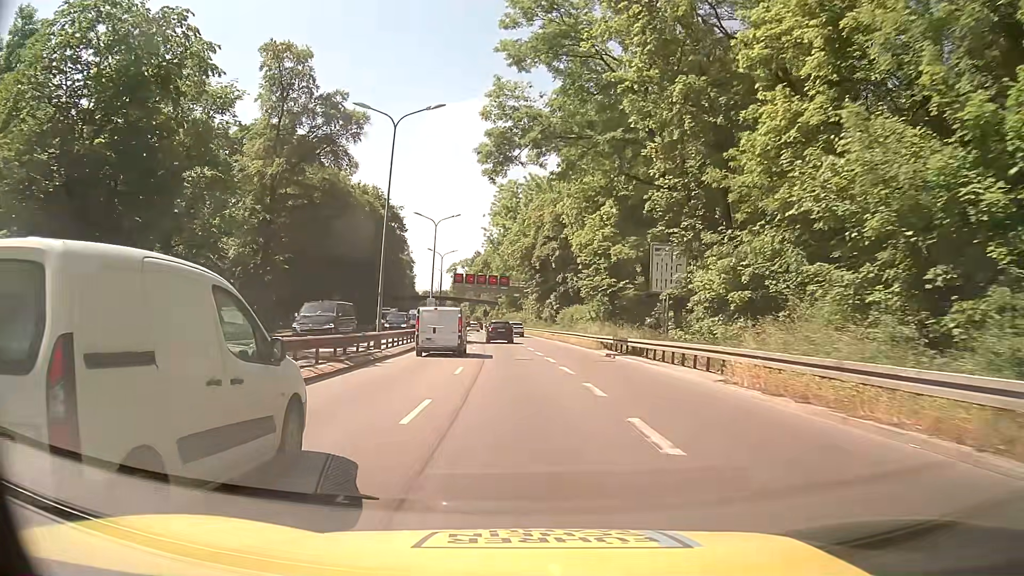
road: trunk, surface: asphalt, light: Day
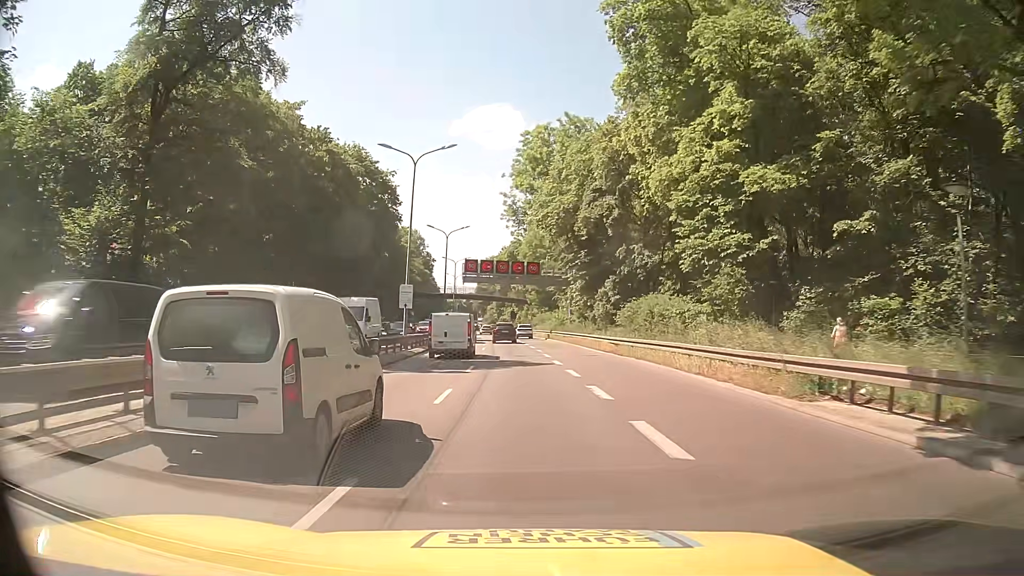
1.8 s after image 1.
(-0.4, +24.1) m; -2°
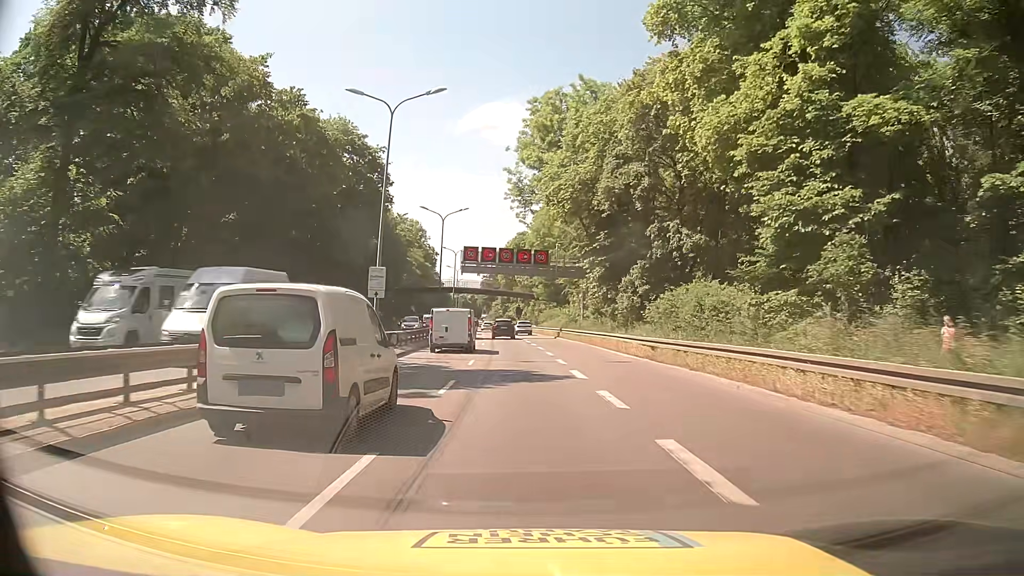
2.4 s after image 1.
(-0.1, +8.0) m; -1°
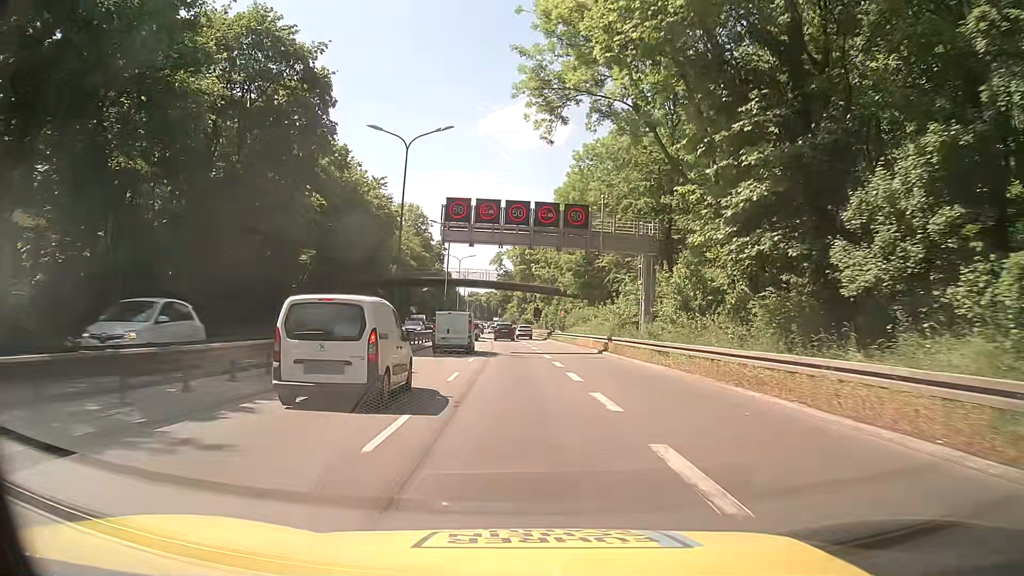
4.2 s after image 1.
(-0.4, +24.3) m; -2°
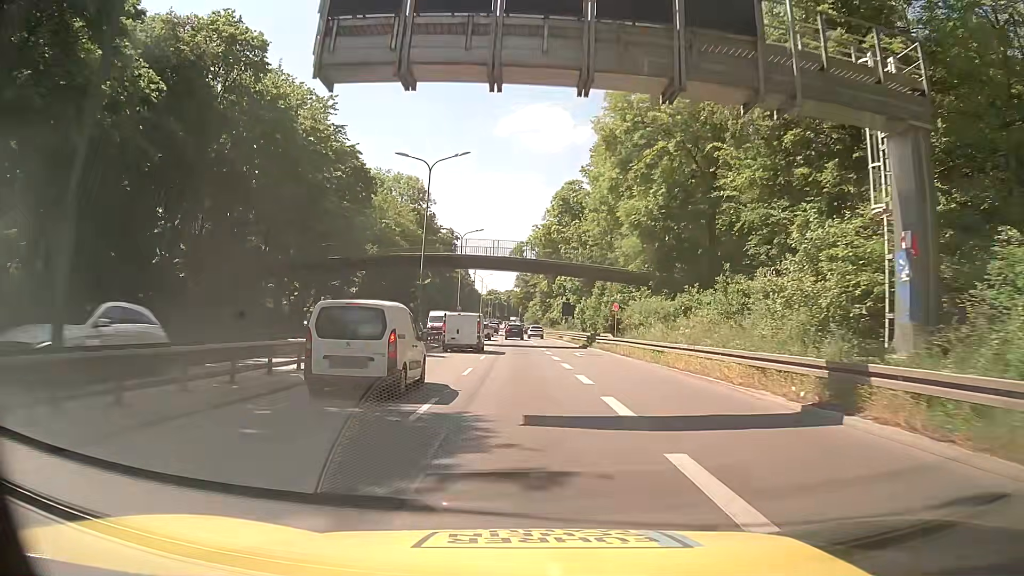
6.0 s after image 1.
(-0.3, +24.6) m; -2°
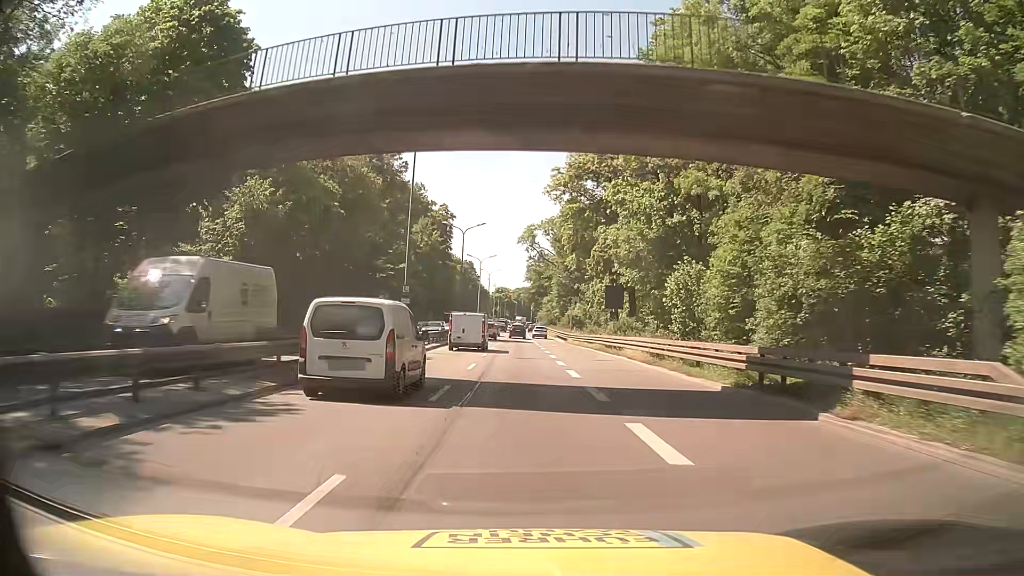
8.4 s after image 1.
(0.0, +33.8) m; 0°
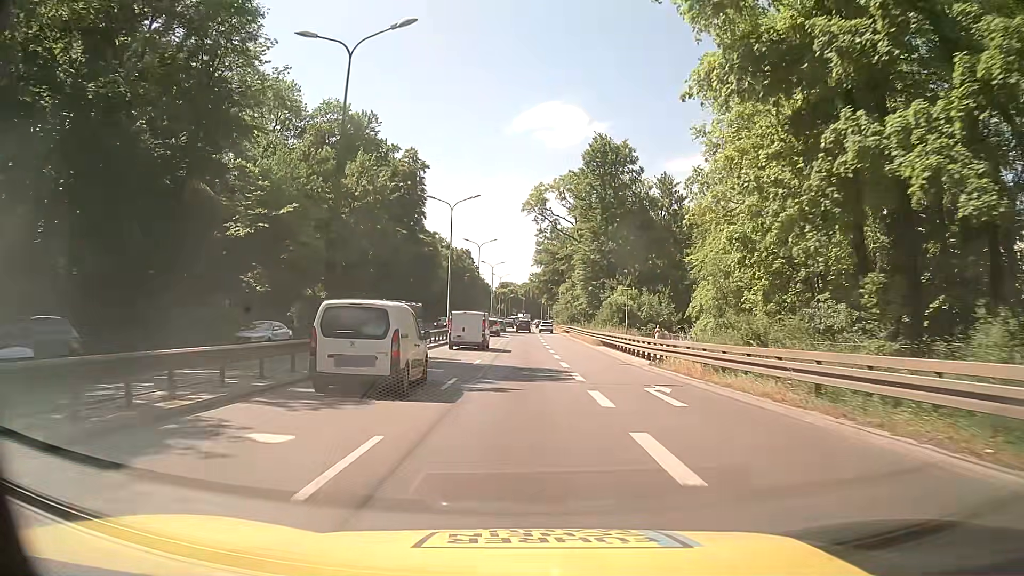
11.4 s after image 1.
(-0.4, +43.1) m; -1°
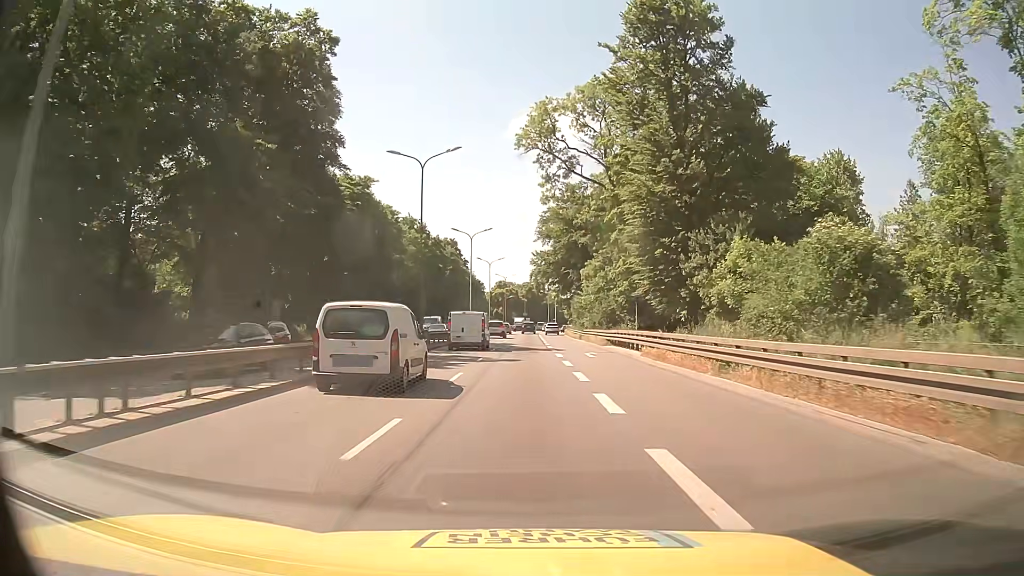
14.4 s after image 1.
(-0.2, +43.6) m; 0°
(0, +10) (0, +20) (0, +30) (0, +40) (0, +50) (0, +60) (0, +70) (0, +80) (0, +90) (0, +100) m
